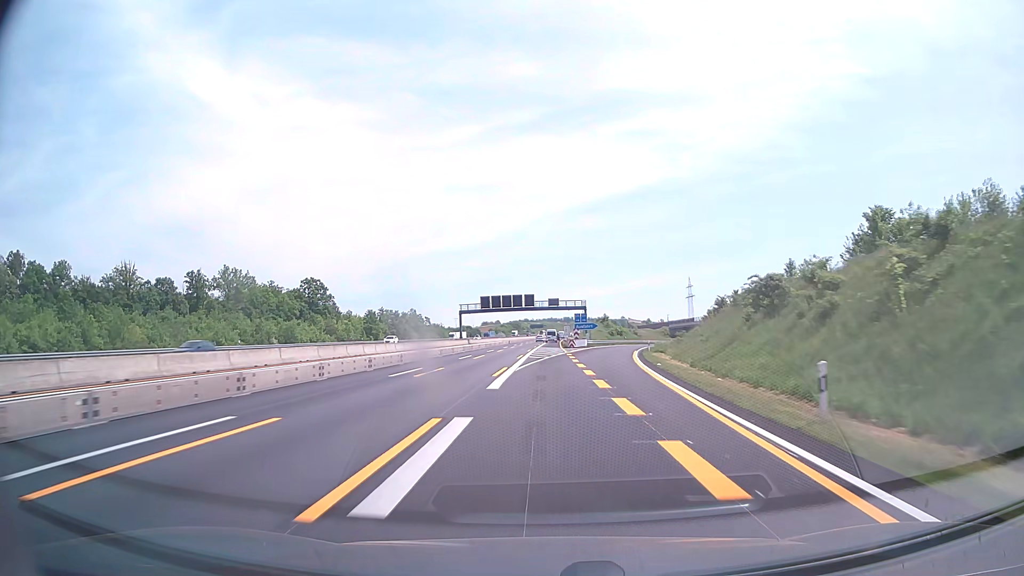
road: motorway_link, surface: asphalt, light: Day
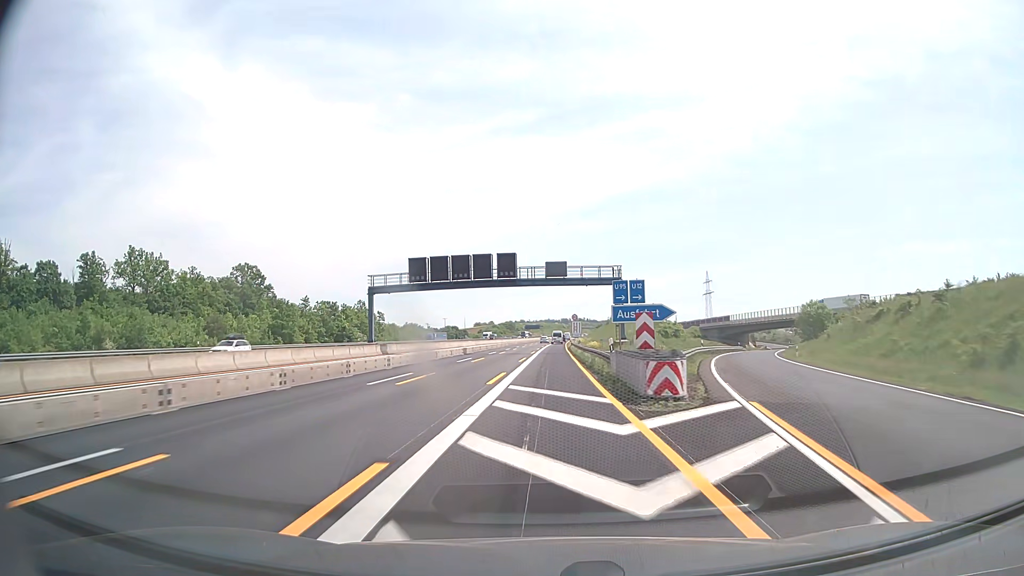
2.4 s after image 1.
(+0.4, +57.3) m; 0°
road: motorway
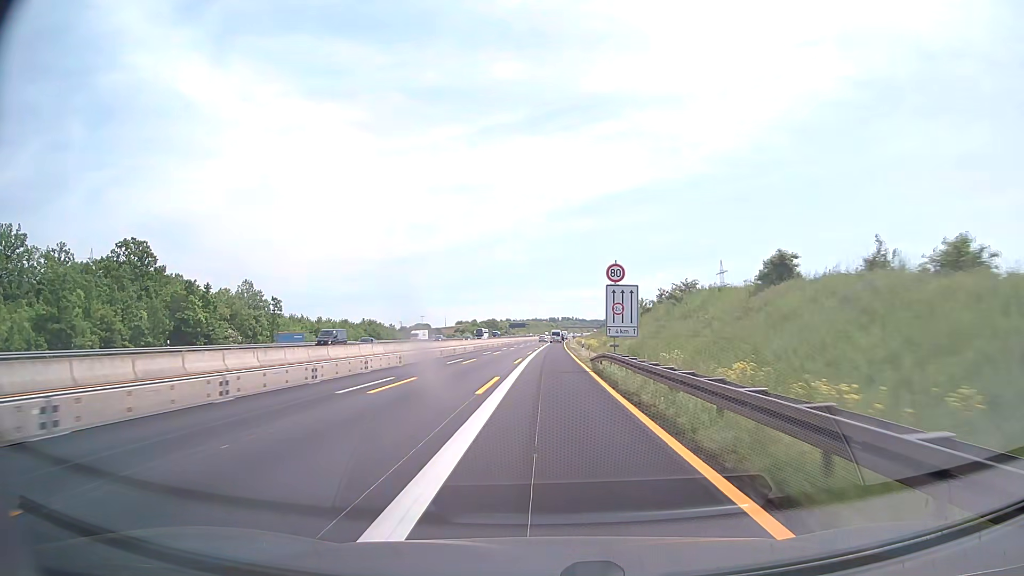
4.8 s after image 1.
(+0.5, +57.3) m; +1°
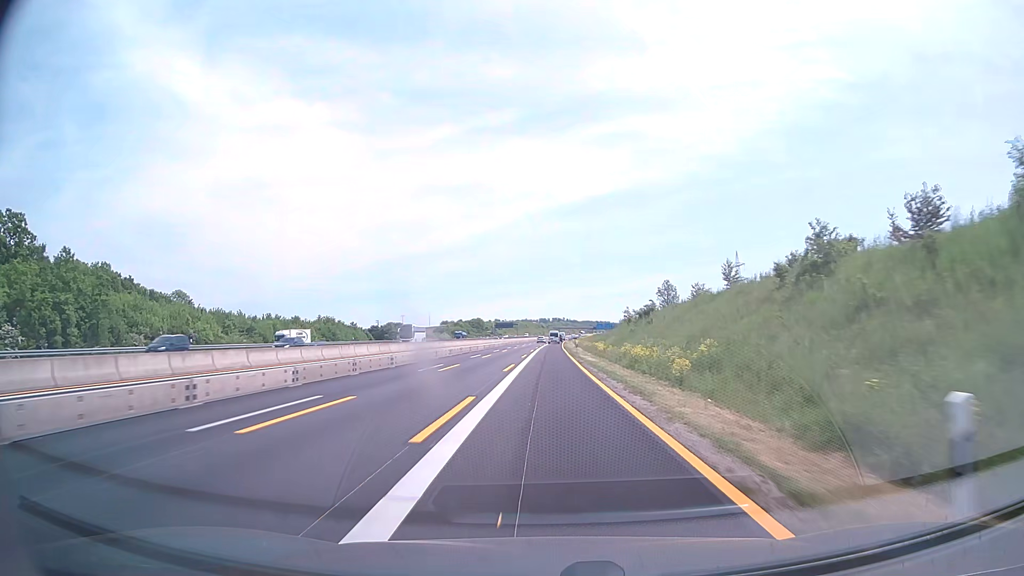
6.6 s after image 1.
(+0.2, +43.0) m; +1°
(0, +10) (0, +20) (0, +30) (0, +40) (0, +50) (0, +60) (+1, +70) (+1, +80) (+1, +90) (+1, +100) m
